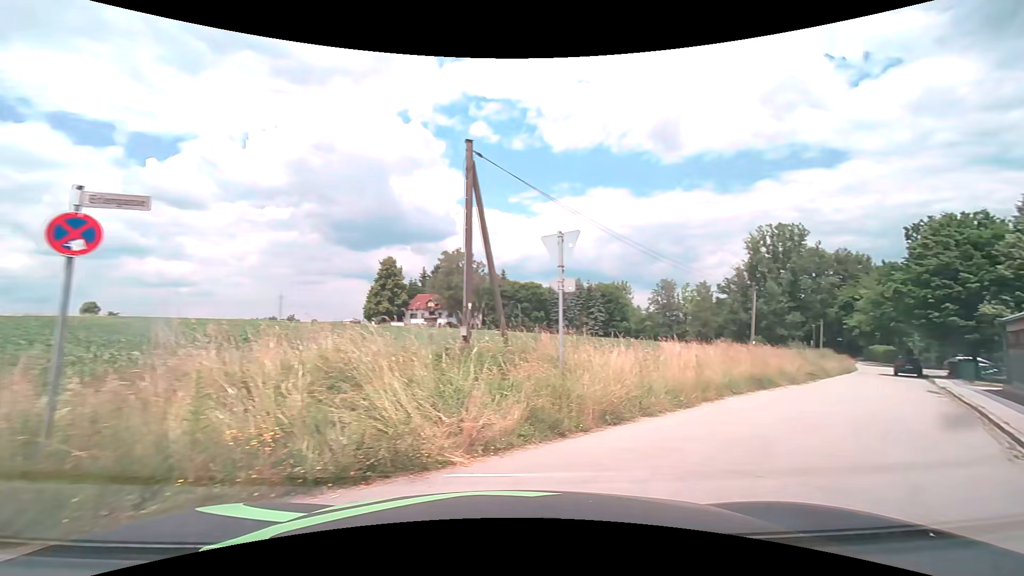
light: Day
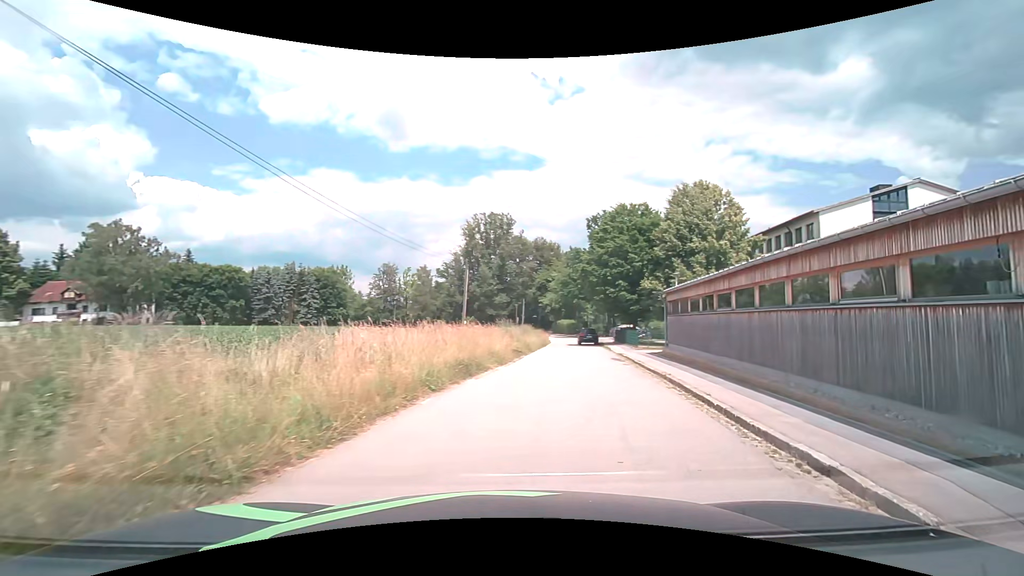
(+1.4, +5.1) m; +29°
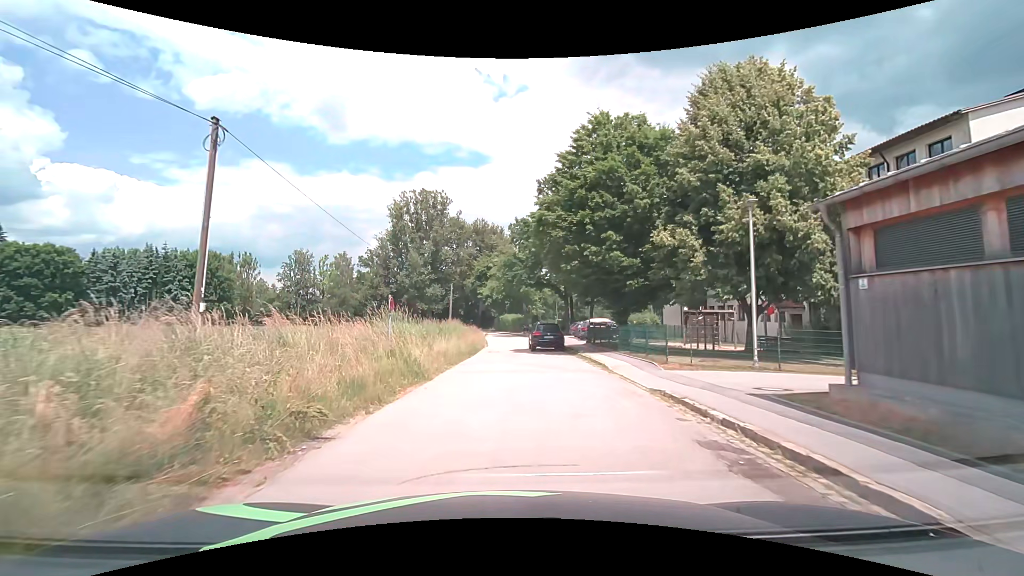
(+2.3, +20.5) m; +6°
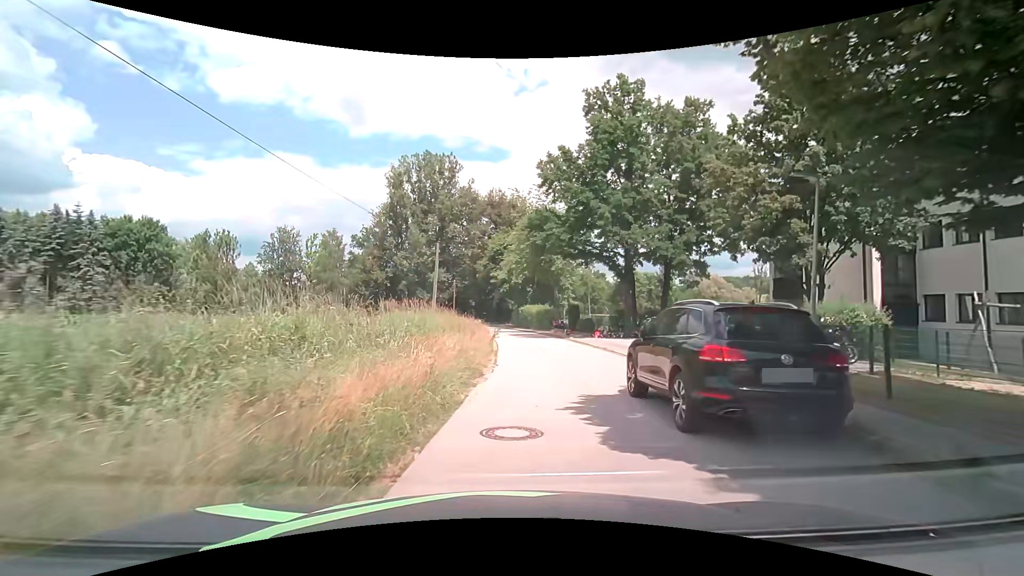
(-0.5, +22.8) m; -1°
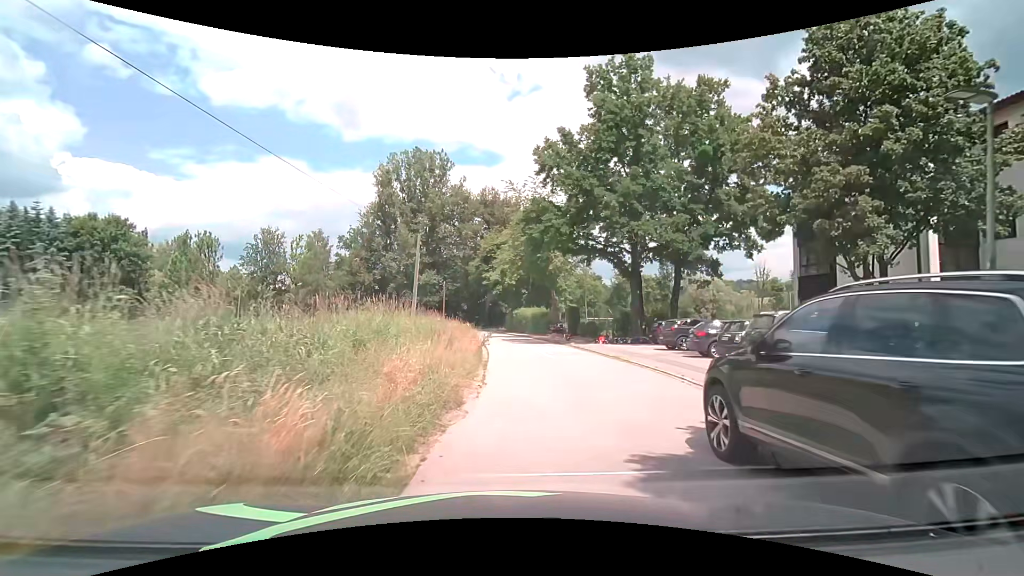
(0.0, +4.2) m; 0°
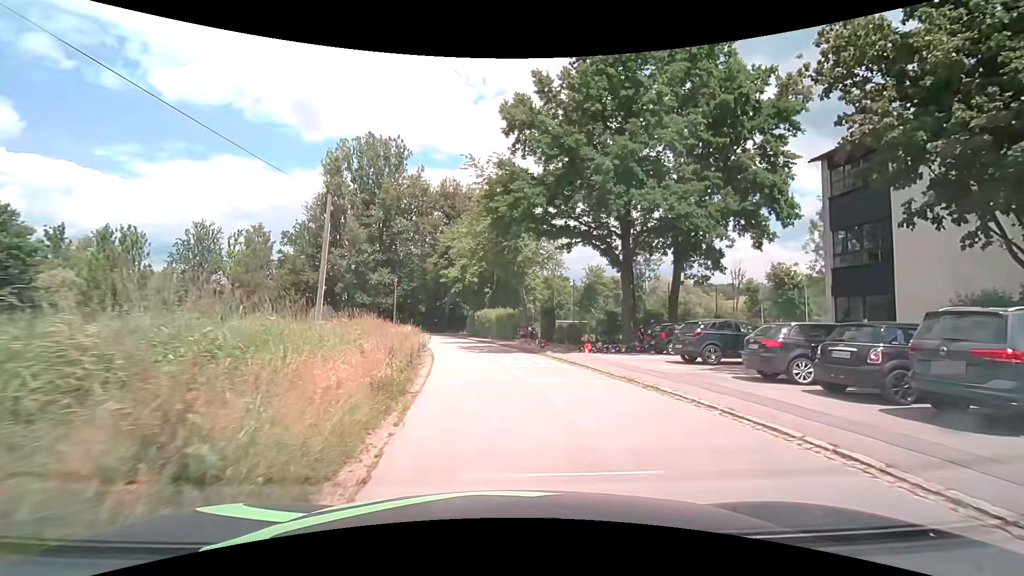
(+0.3, +7.8) m; +4°
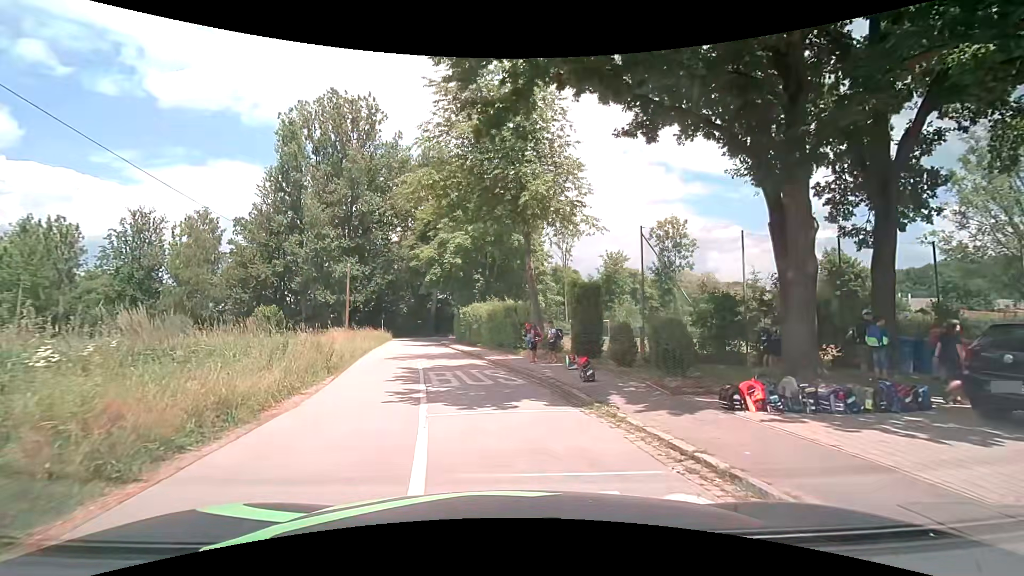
(+0.5, +16.6) m; 0°
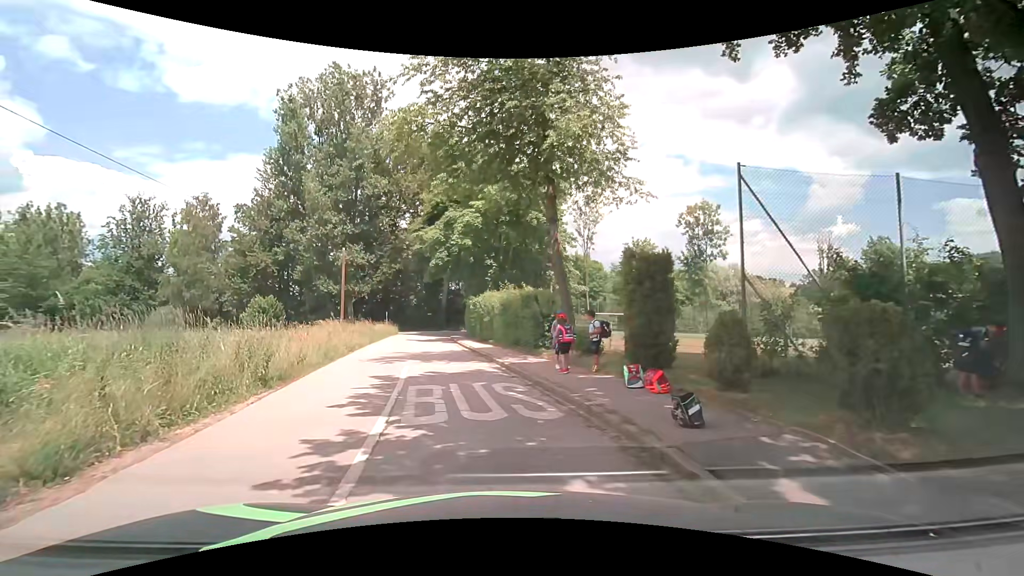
(0.0, +5.2) m; -2°
